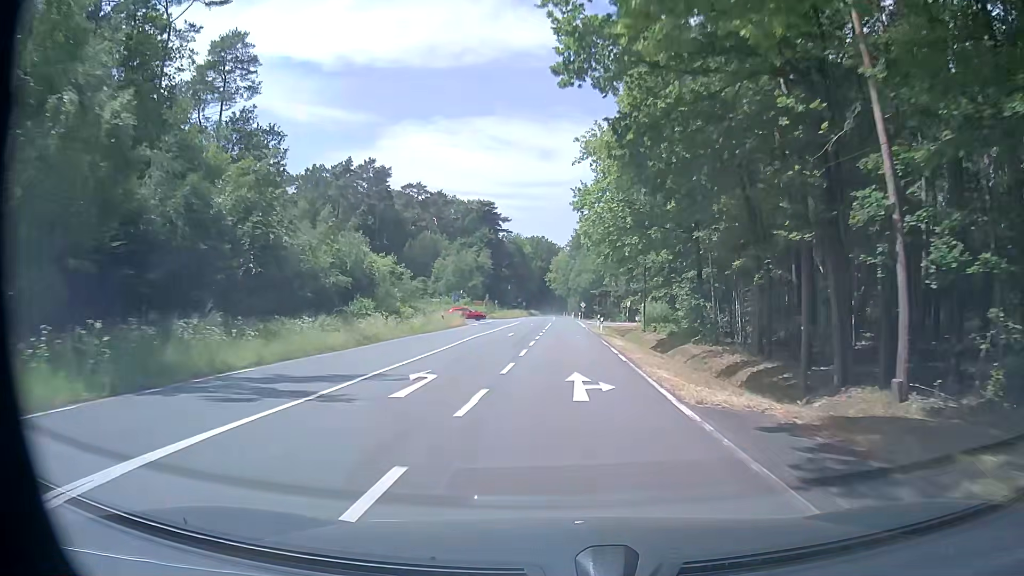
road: secondary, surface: asphalt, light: Day
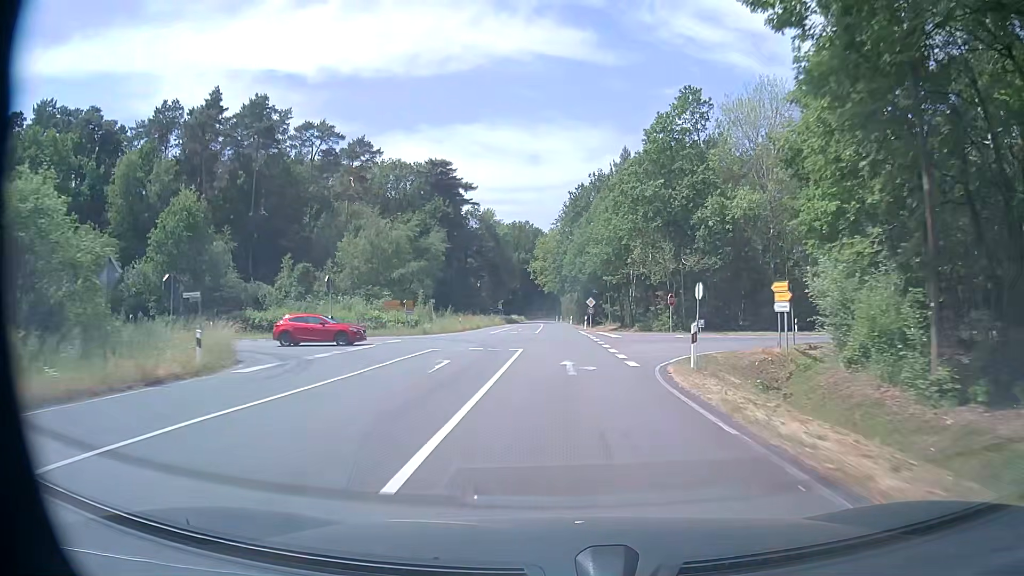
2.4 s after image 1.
(+0.3, +45.8) m; +1°
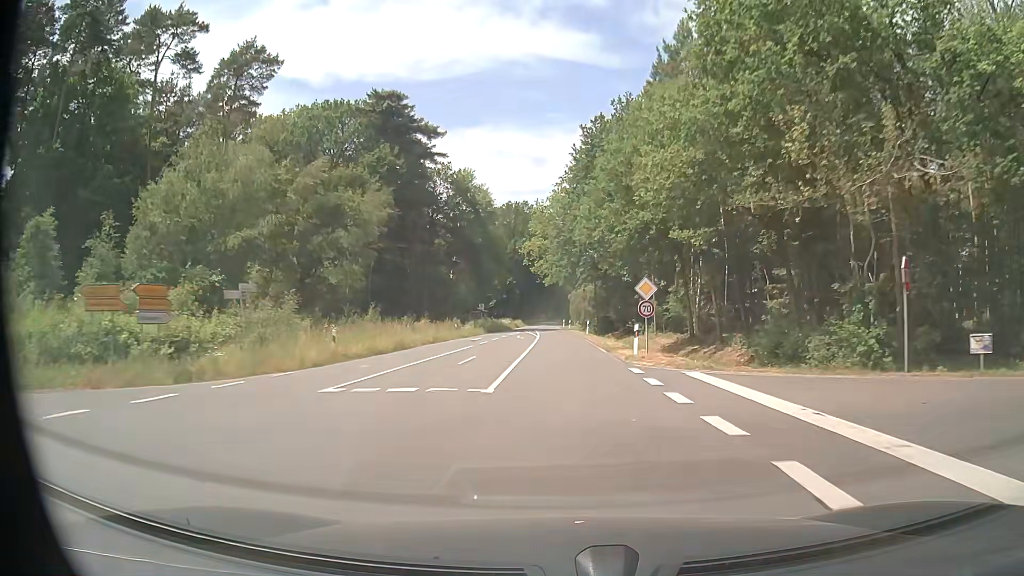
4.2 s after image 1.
(-0.2, +34.3) m; 0°
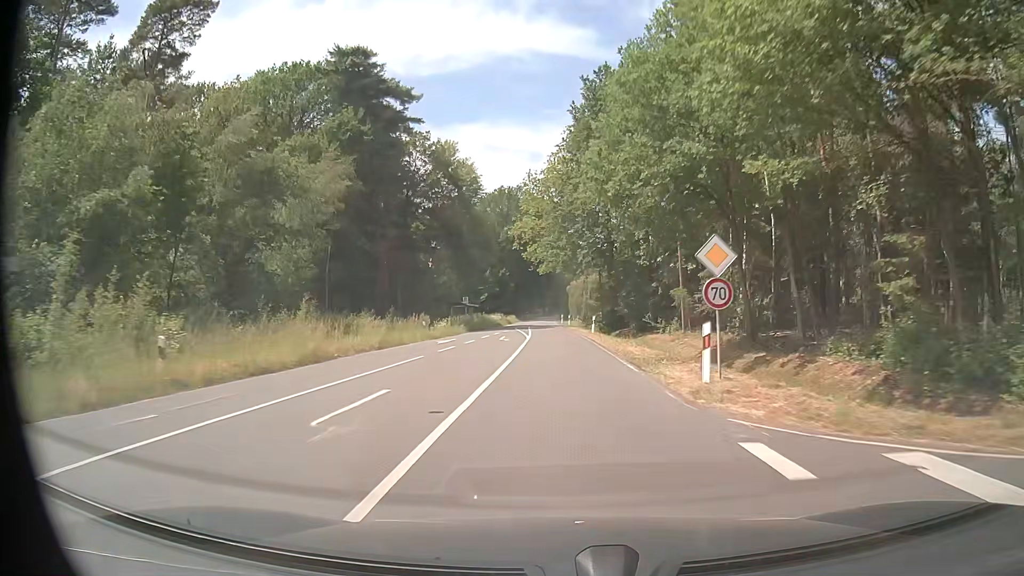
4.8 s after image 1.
(0.0, +11.4) m; 0°
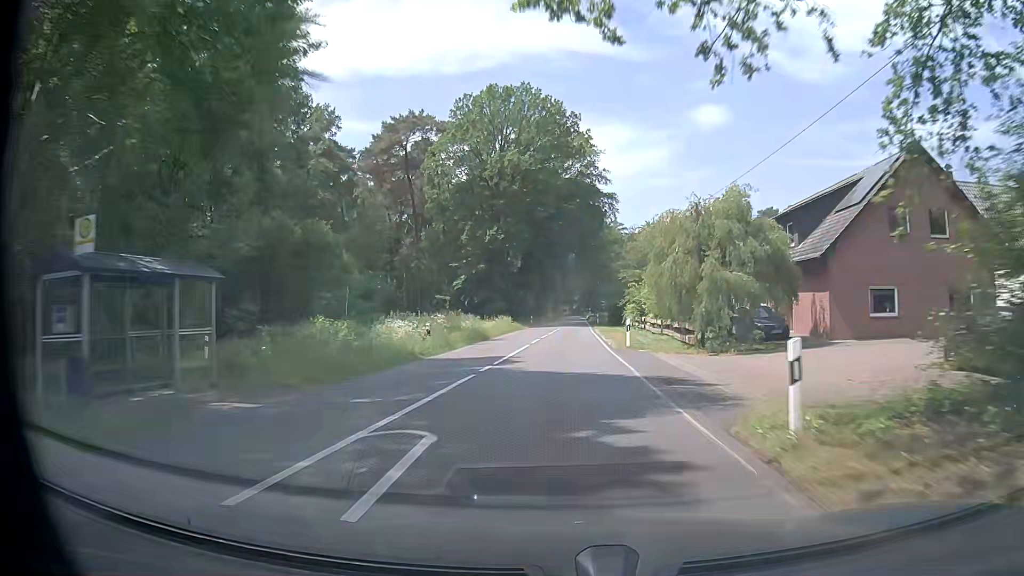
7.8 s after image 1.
(-1.4, +57.0) m; -3°
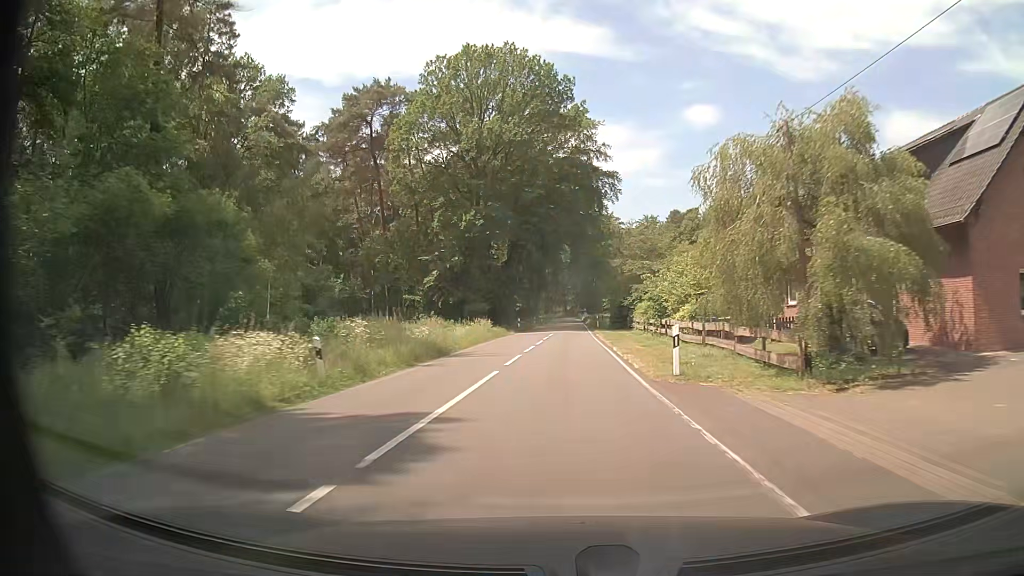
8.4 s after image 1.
(+0.1, +11.5) m; +1°
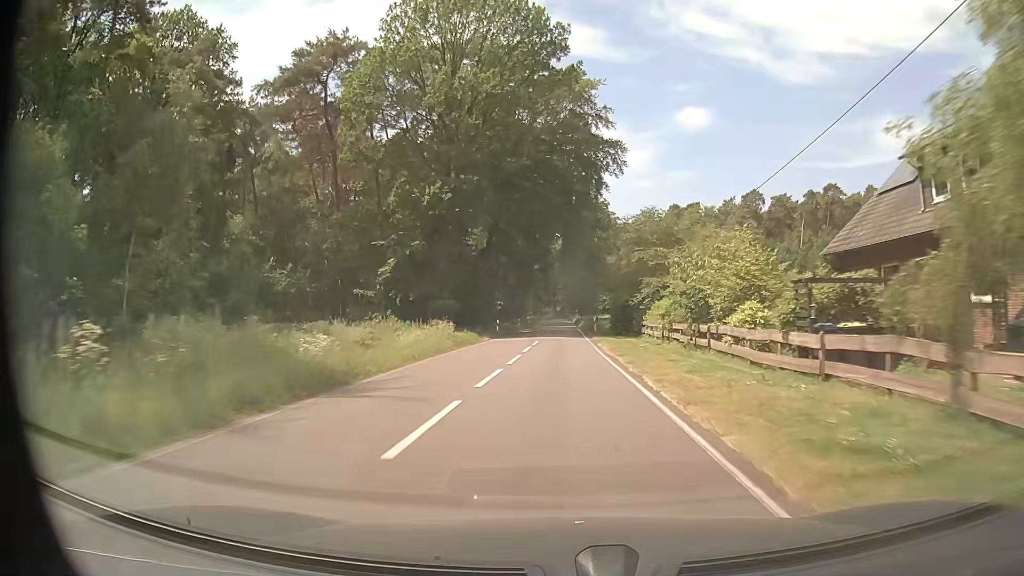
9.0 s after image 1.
(+0.1, +11.6) m; +1°
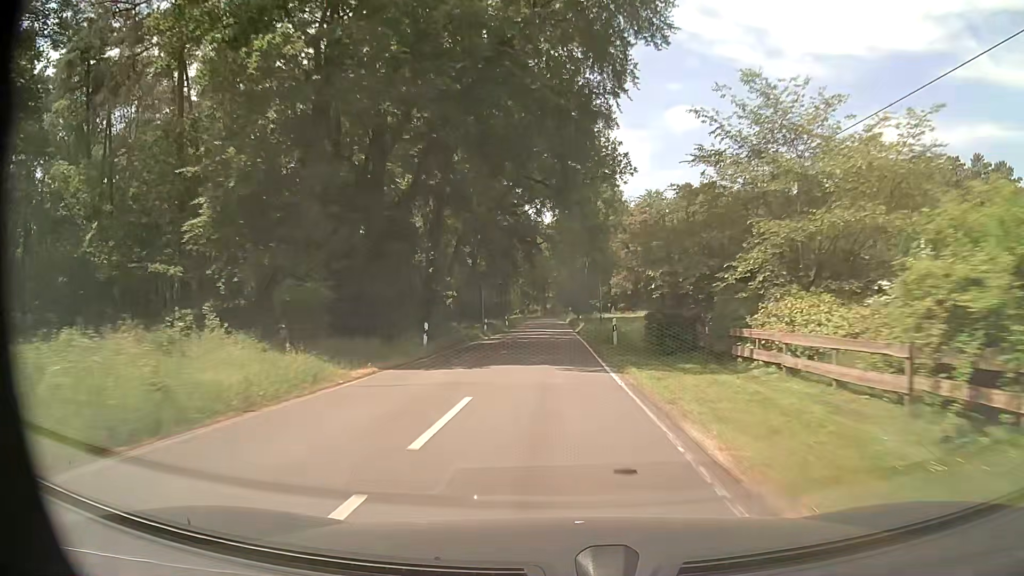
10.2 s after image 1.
(+0.1, +23.8) m; +1°
(0, +10) (0, +20) (0, +30) (-1, +40) (-1, +50) (-1, +60) (-1, +70) (-2, +80) (-2, +90) (-2, +100) m
